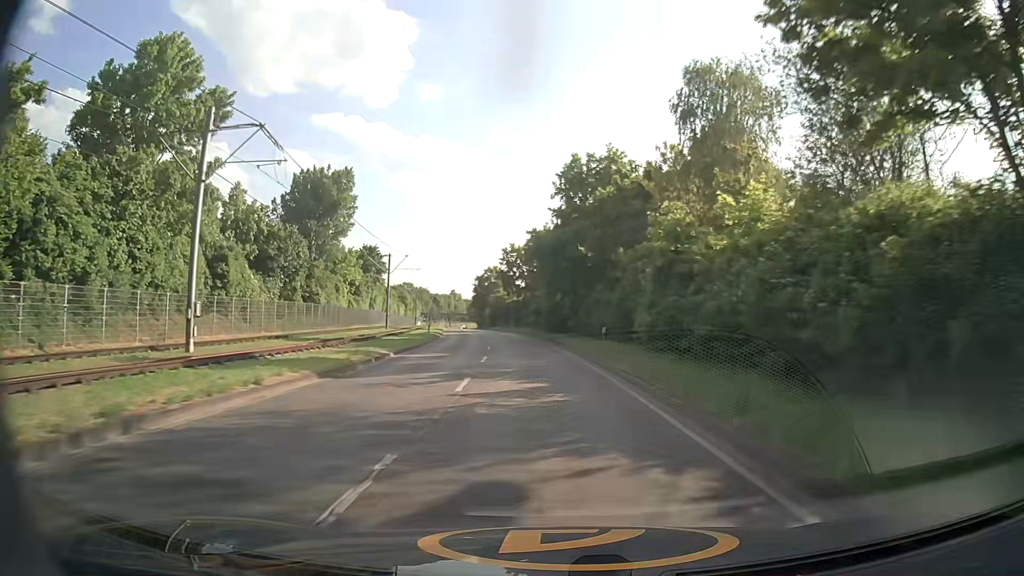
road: secondary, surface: asphalt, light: Day
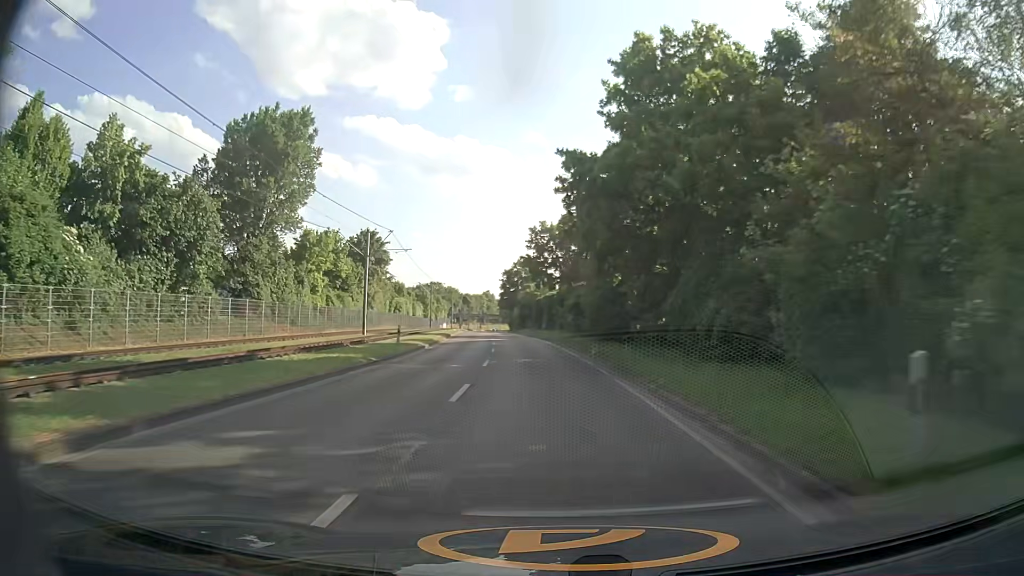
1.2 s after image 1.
(-0.6, +19.9) m; -3°
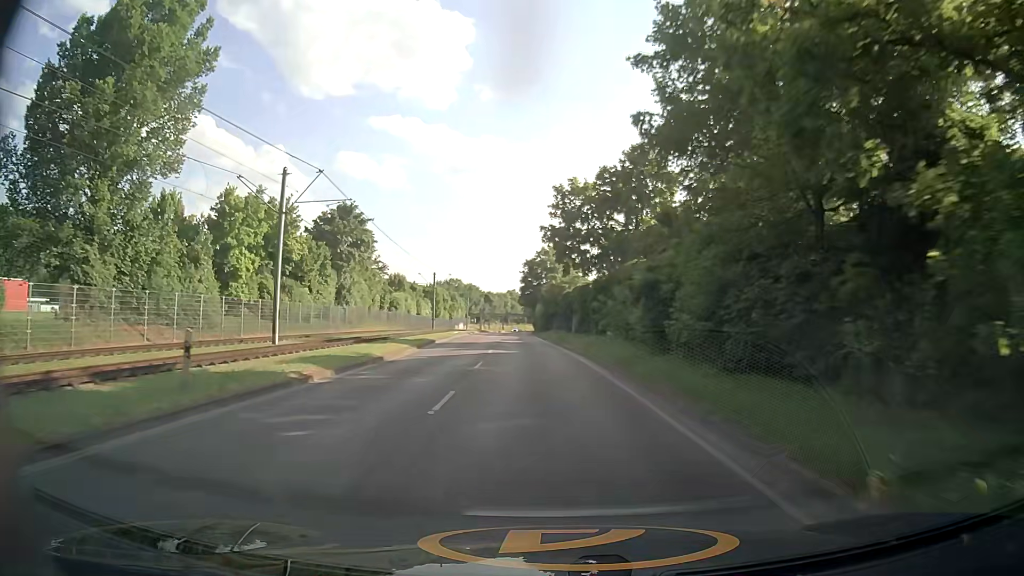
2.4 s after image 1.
(-0.5, +19.9) m; -3°
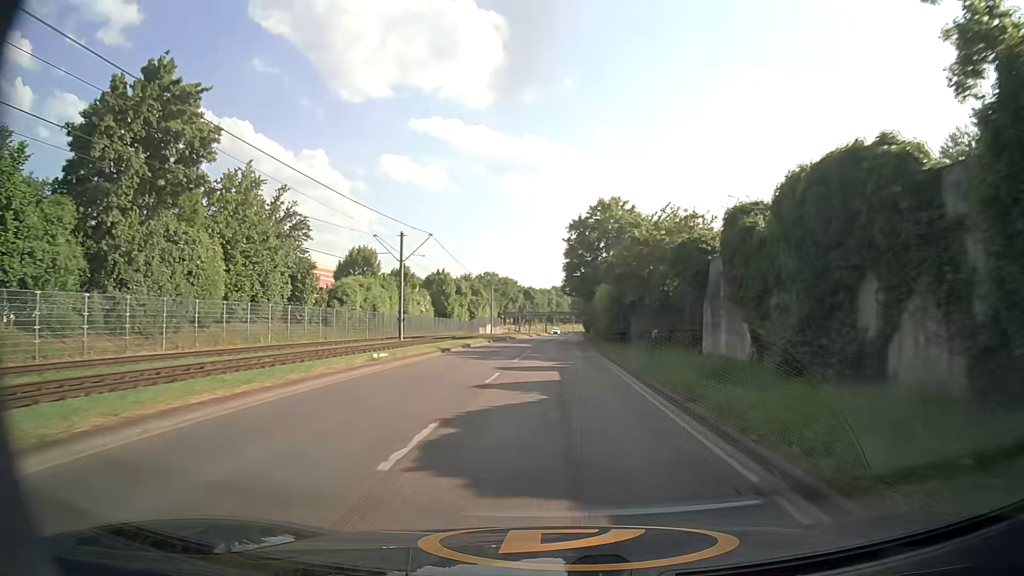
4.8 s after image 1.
(-1.5, +40.3) m; -4°
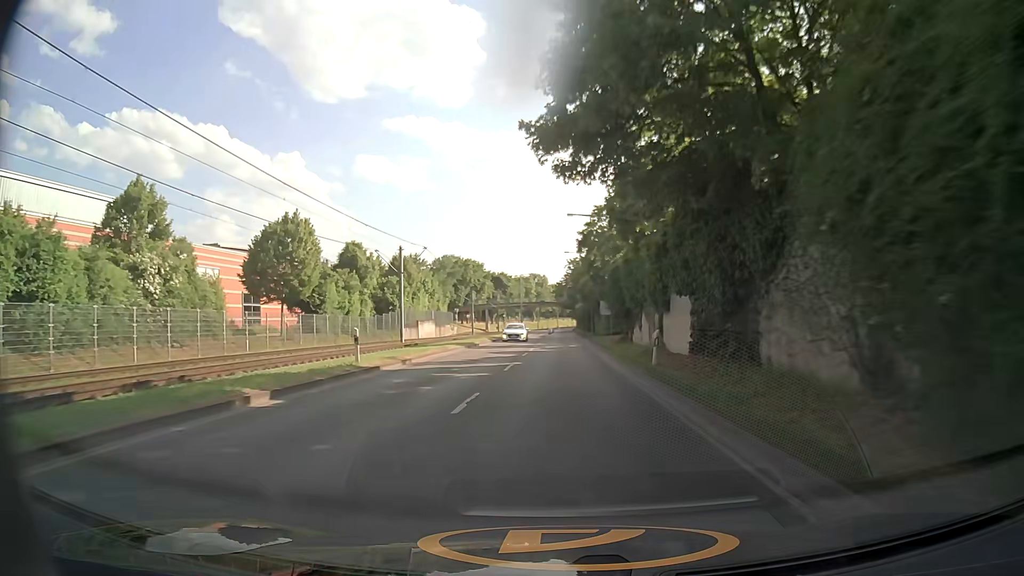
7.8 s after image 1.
(+0.3, +50.6) m; +1°
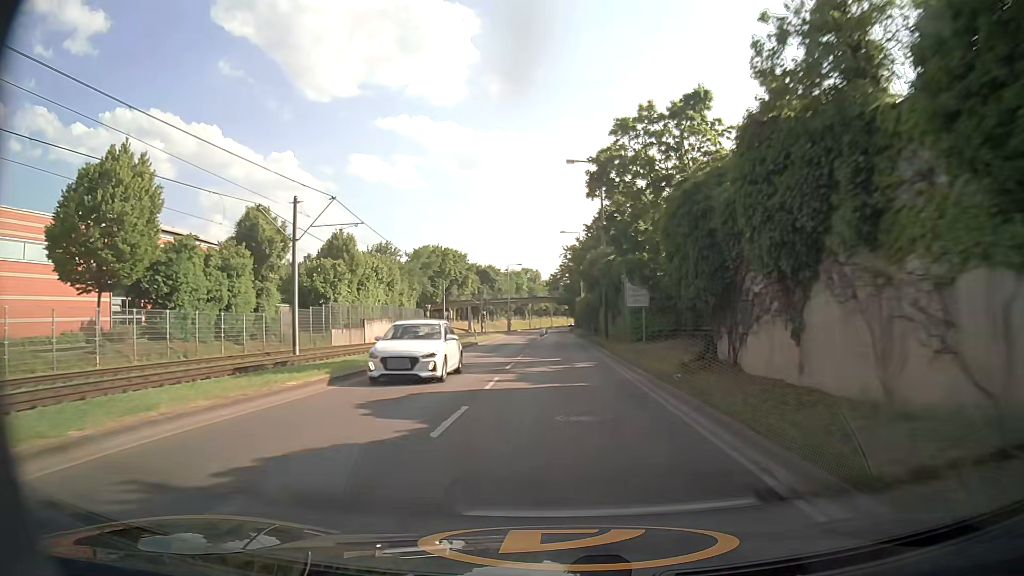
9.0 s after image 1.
(0.0, +20.1) m; +1°
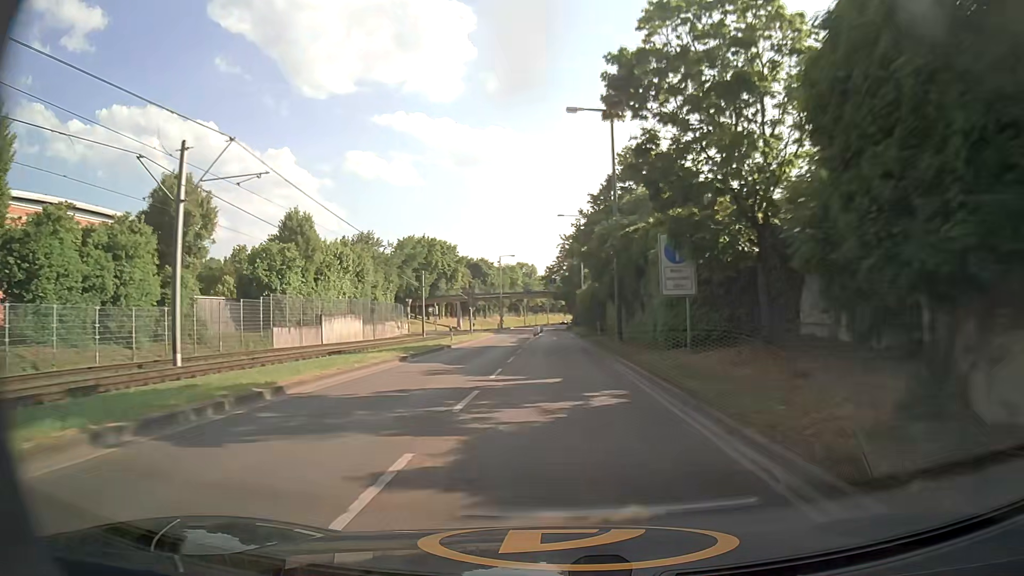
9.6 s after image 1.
(-0.1, +10.1) m; -1°
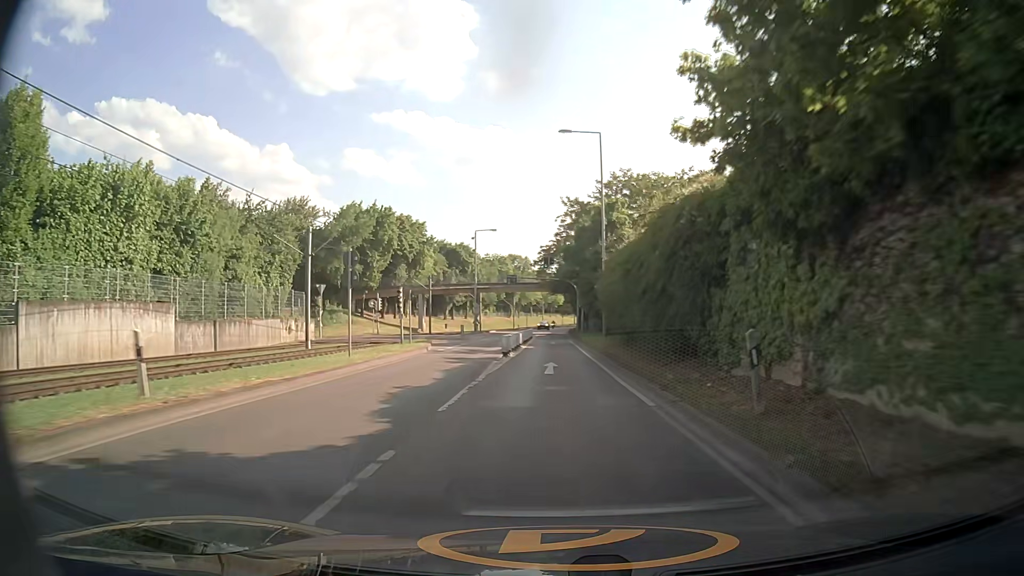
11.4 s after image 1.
(+0.4, +30.1) m; +1°
(0, +10) (0, +20) (0, +30) (0, +40) (0, +50) (0, +60) (0, +70) (0, +80) (0, +90) (+1, +100) m
